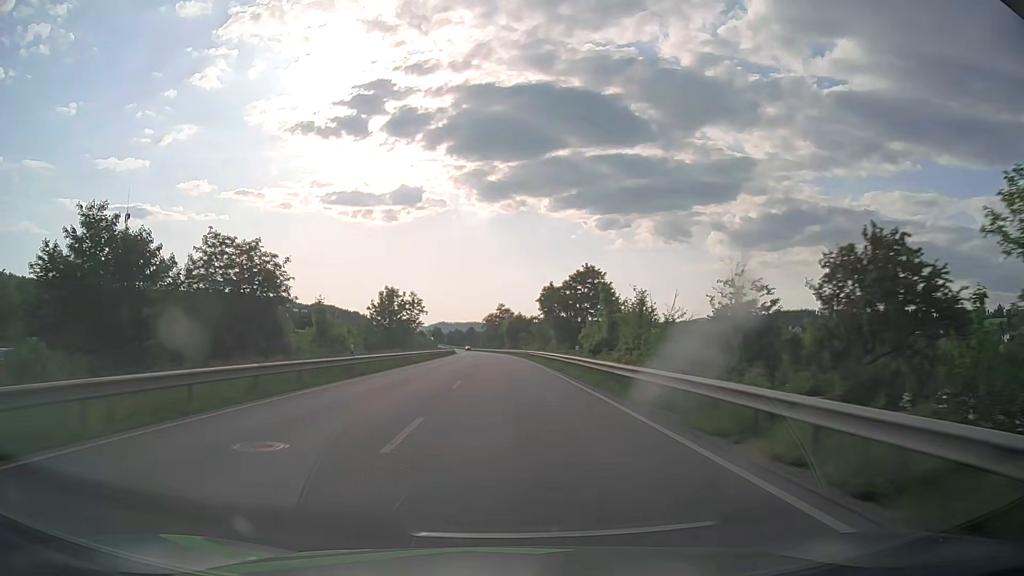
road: primary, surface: asphalt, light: Day
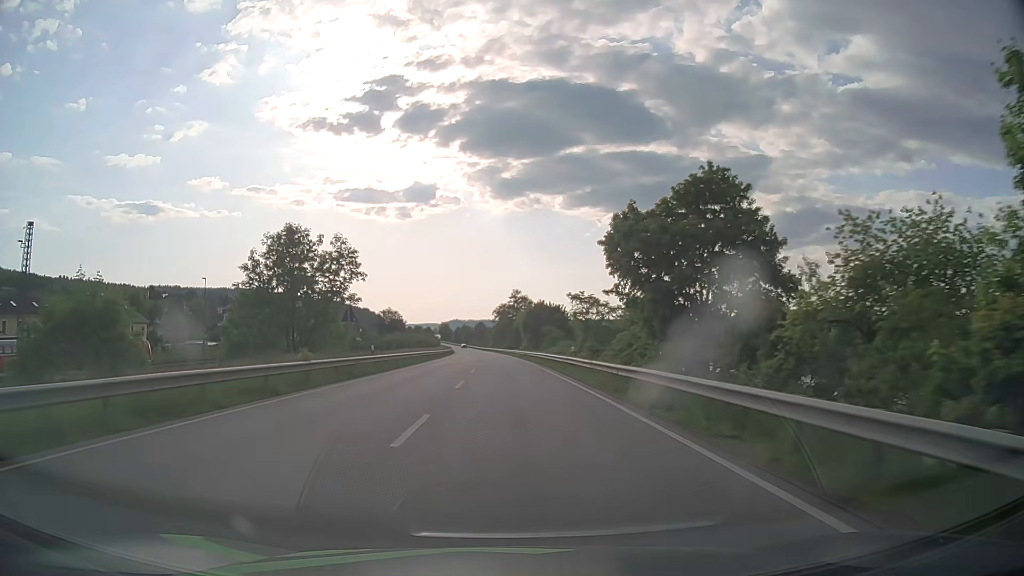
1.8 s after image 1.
(-0.6, +47.6) m; -1°
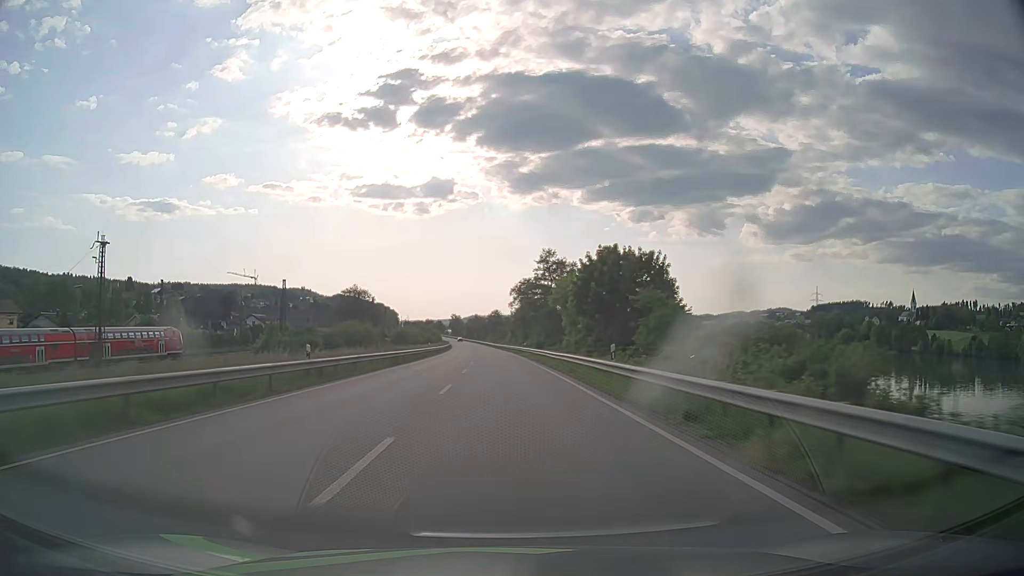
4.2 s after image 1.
(-0.7, +63.5) m; -2°
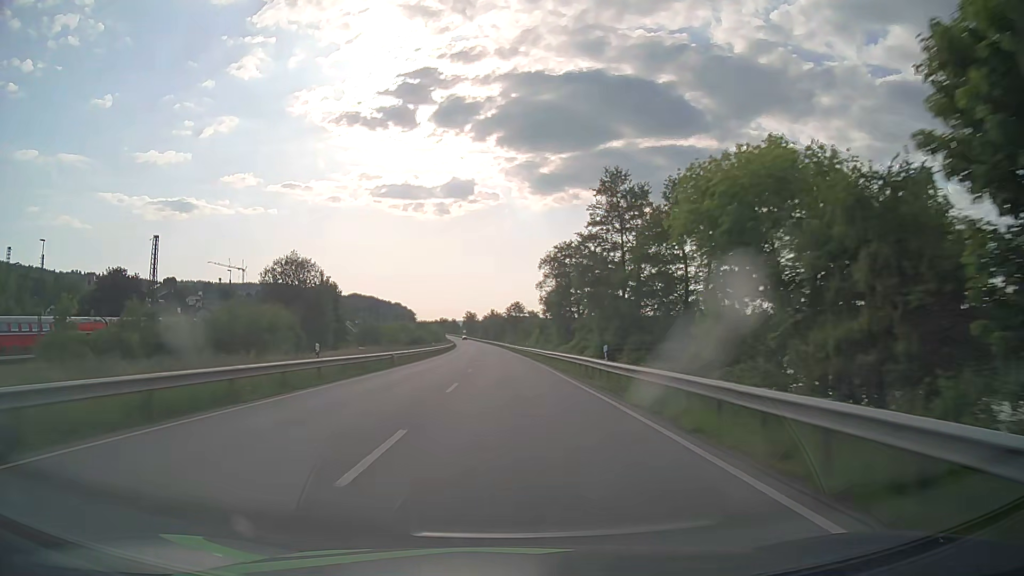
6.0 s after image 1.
(-0.7, +47.6) m; -2°
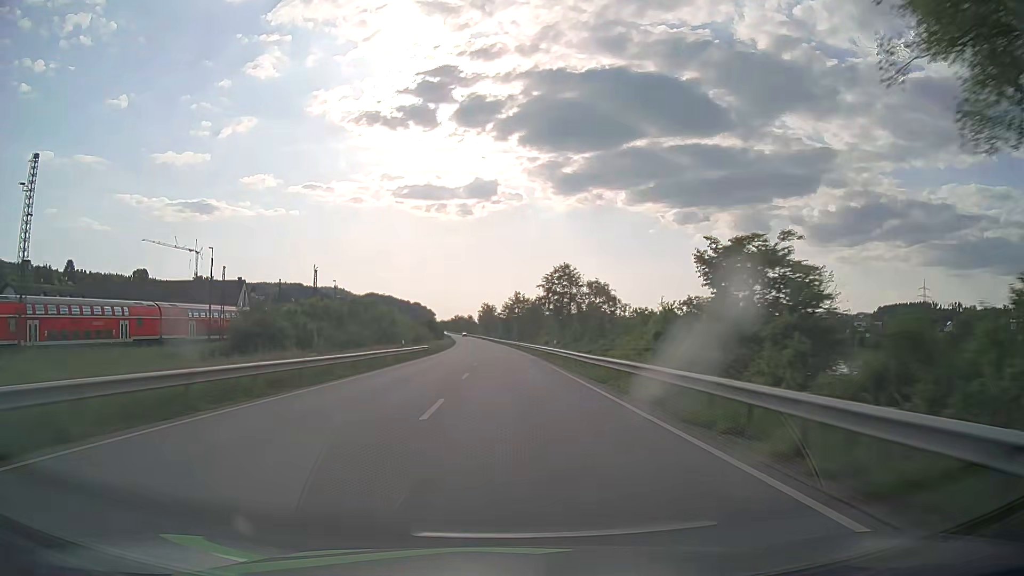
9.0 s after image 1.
(-1.7, +79.2) m; -2°
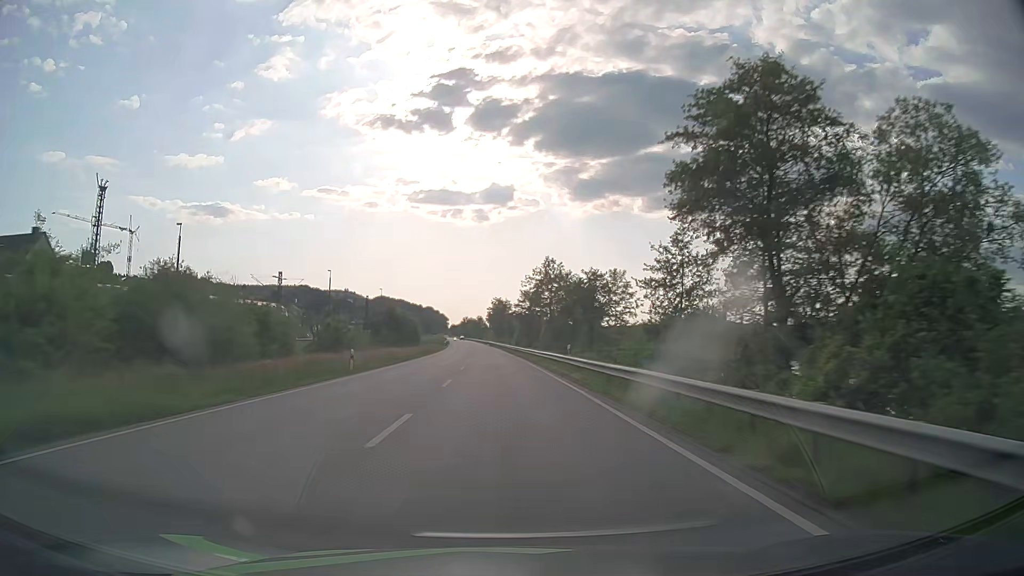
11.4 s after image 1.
(-0.4, +63.1) m; -1°
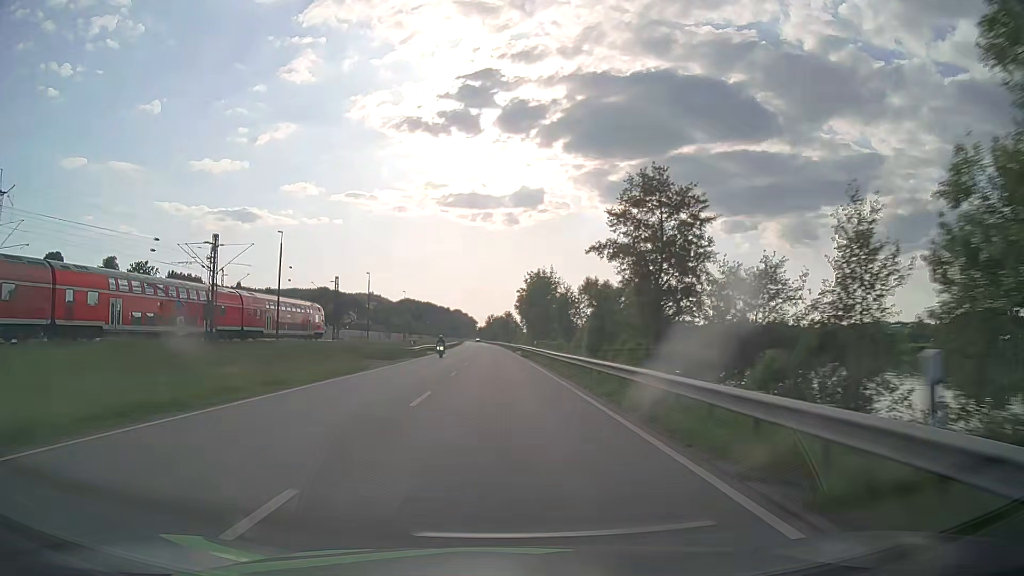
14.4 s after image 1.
(-1.7, +78.9) m; -2°
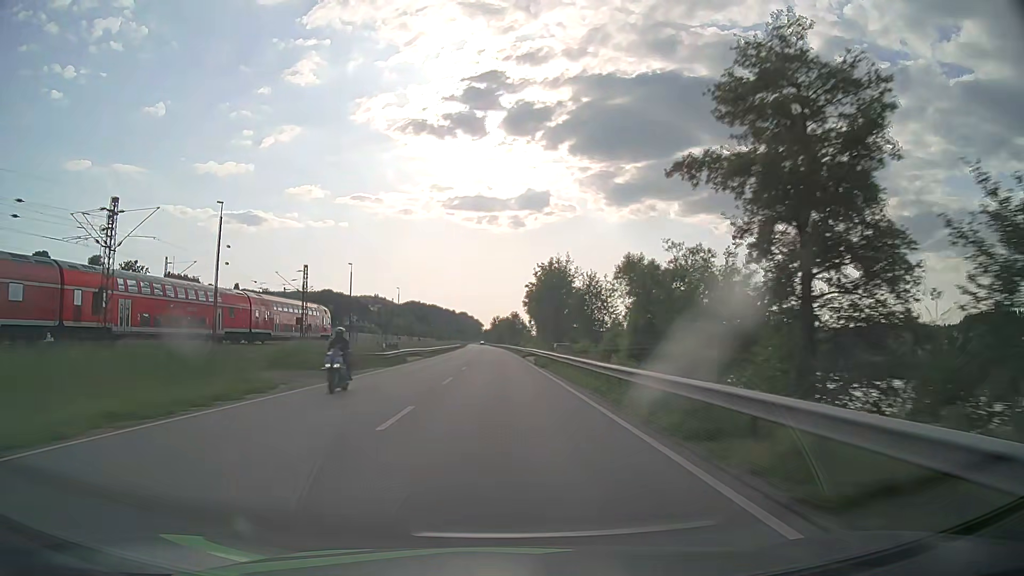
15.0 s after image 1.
(-0.1, +15.8) m; -1°
(0, +10) (0, +20) (0, +30) (0, +40) (-1, +50) (-1, +60) (-1, +70) (-1, +80) (-2, +90) (-2, +100) m
